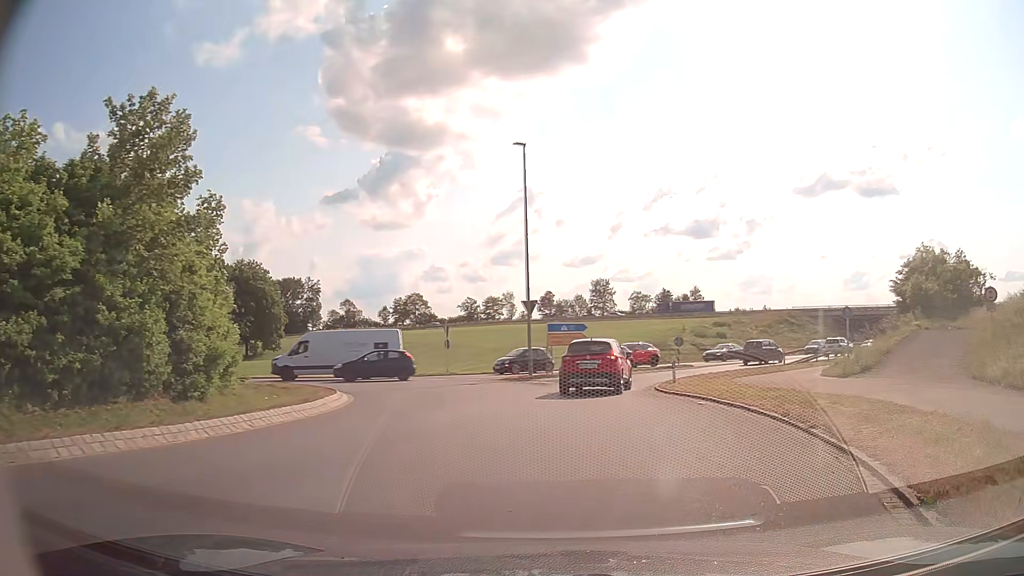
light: Day
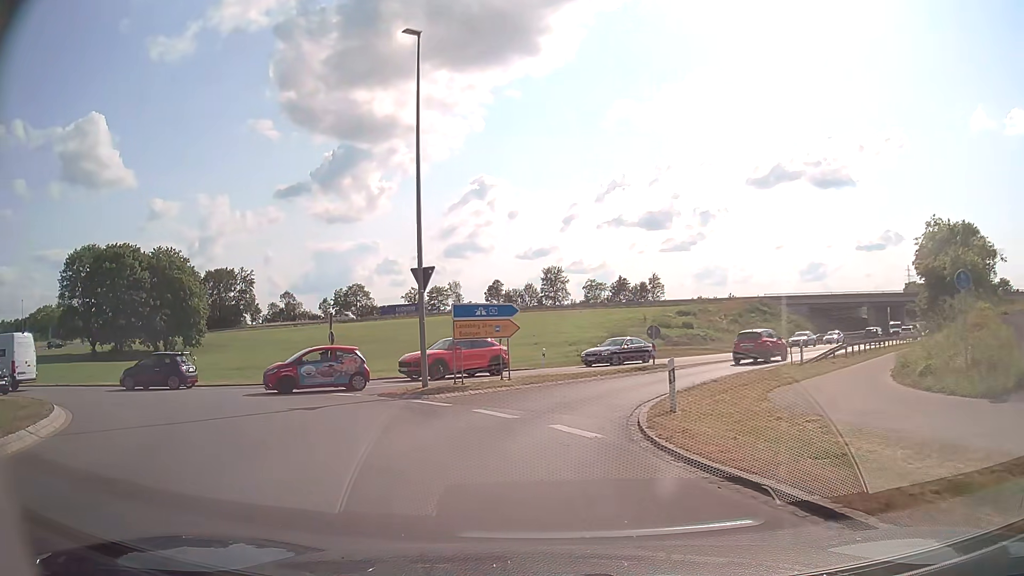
(+1.4, +11.7) m; +5°
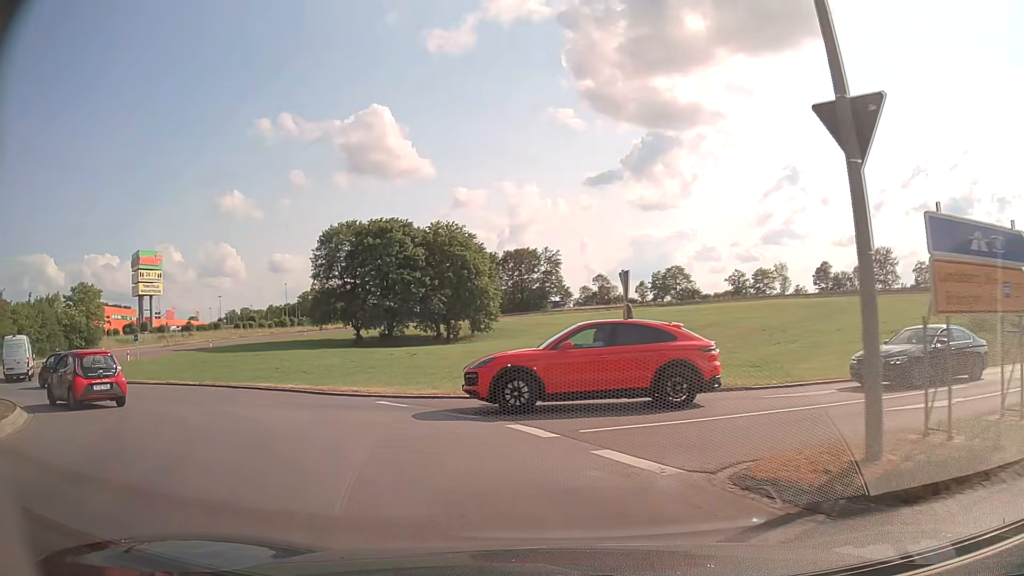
(-2.6, +12.8) m; -27°
